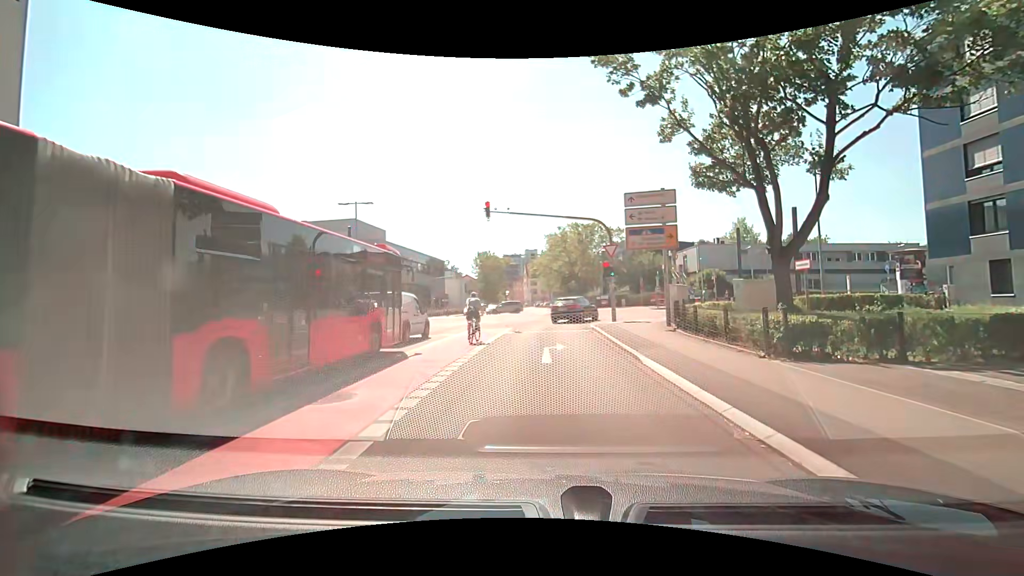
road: secondary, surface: asphalt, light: Day
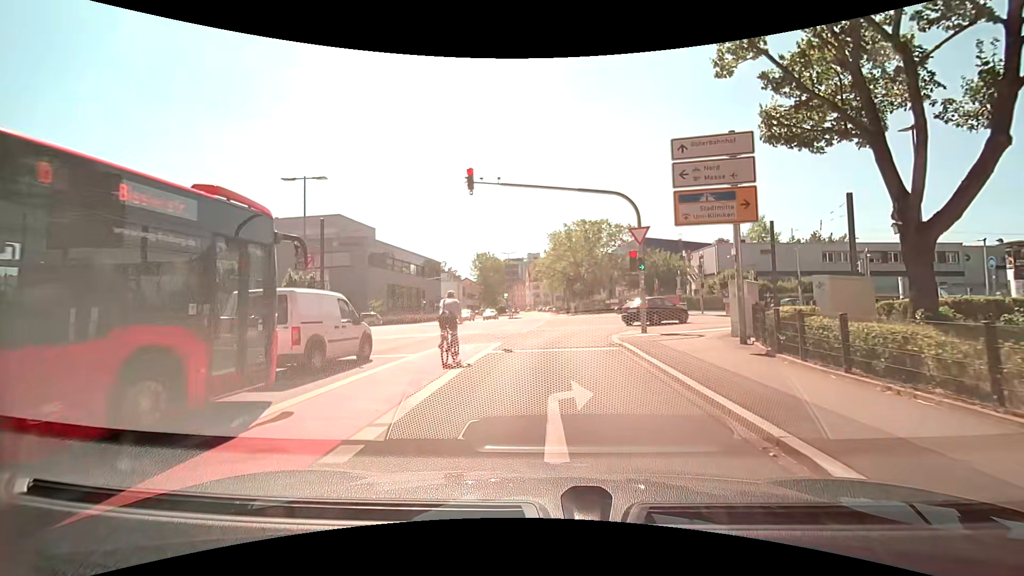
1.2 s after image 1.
(-0.1, +7.1) m; -1°
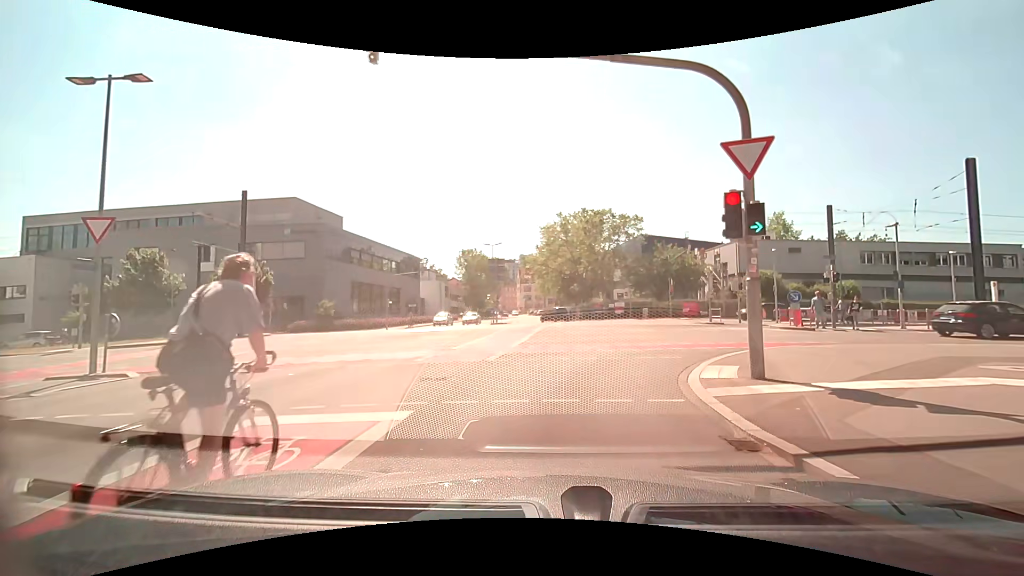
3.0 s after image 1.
(+0.1, +10.6) m; +1°
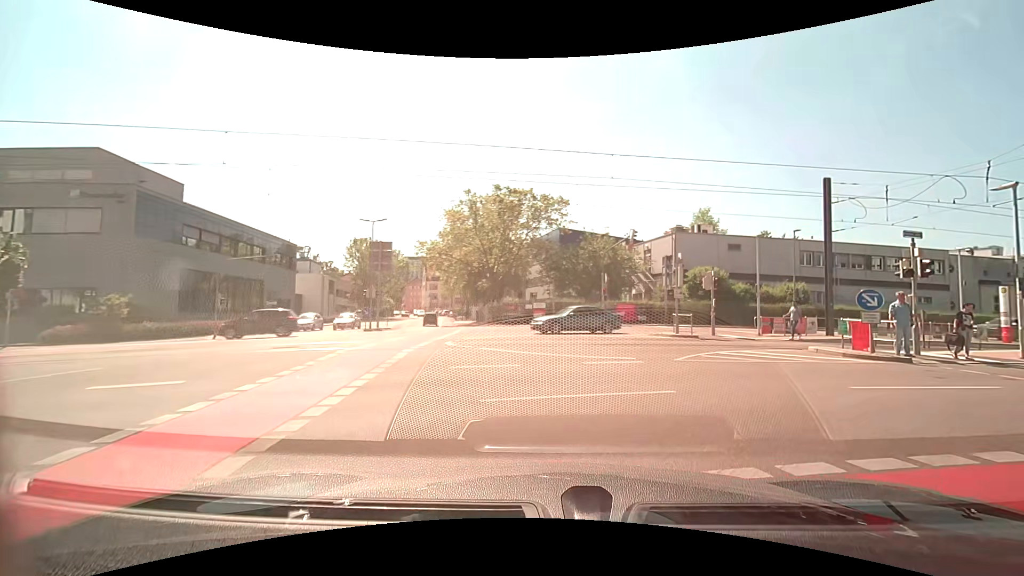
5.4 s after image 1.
(+0.5, +12.5) m; +8°
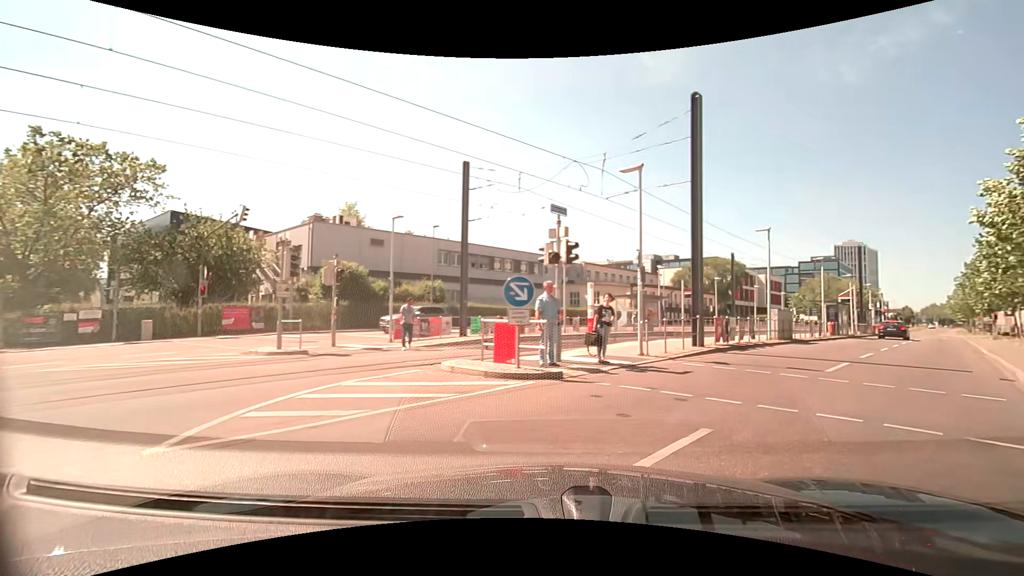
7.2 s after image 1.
(+2.3, +6.5) m; +43°
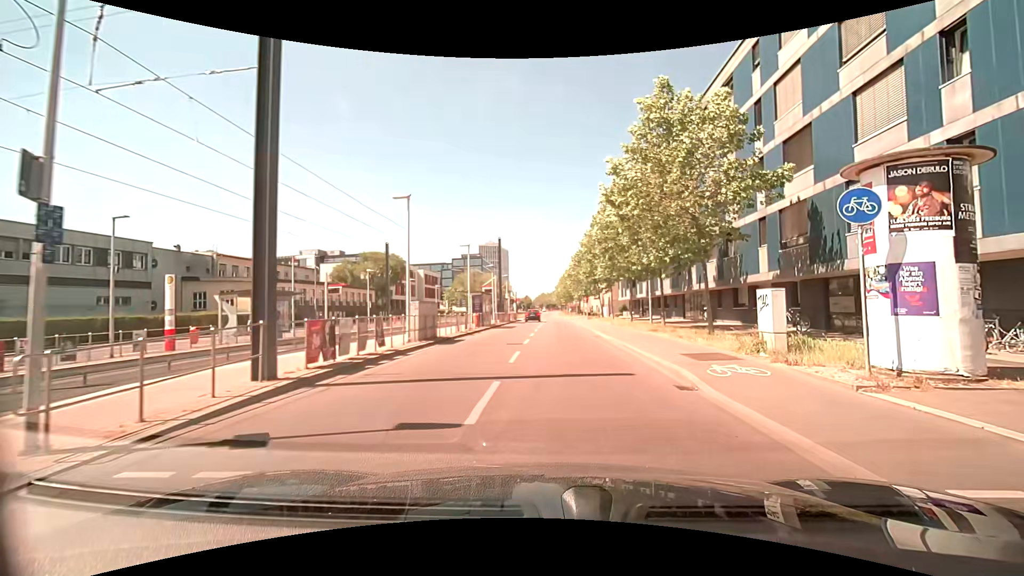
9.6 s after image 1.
(+2.5, +7.7) m; +35°
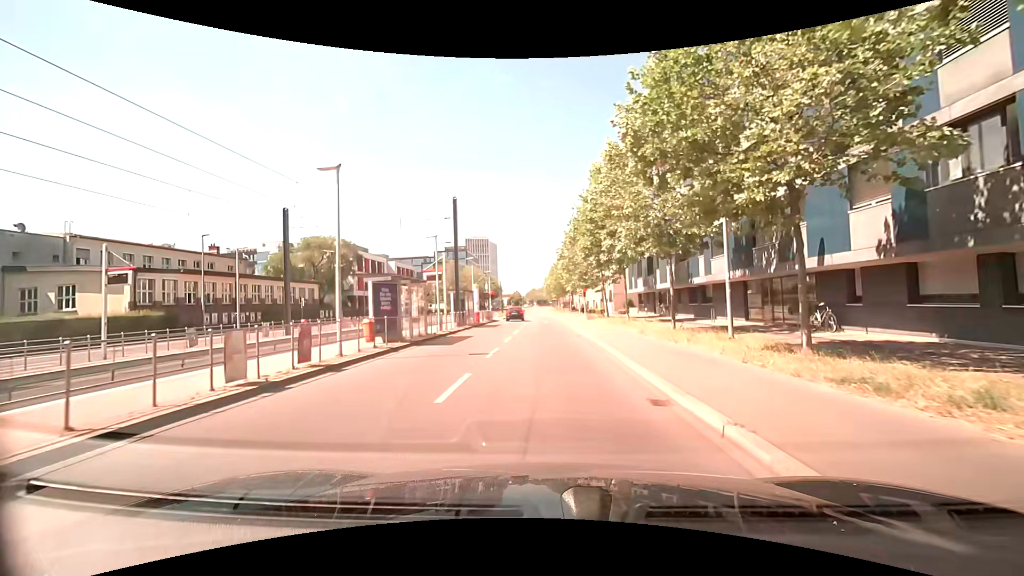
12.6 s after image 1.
(+0.4, +17.1) m; 0°
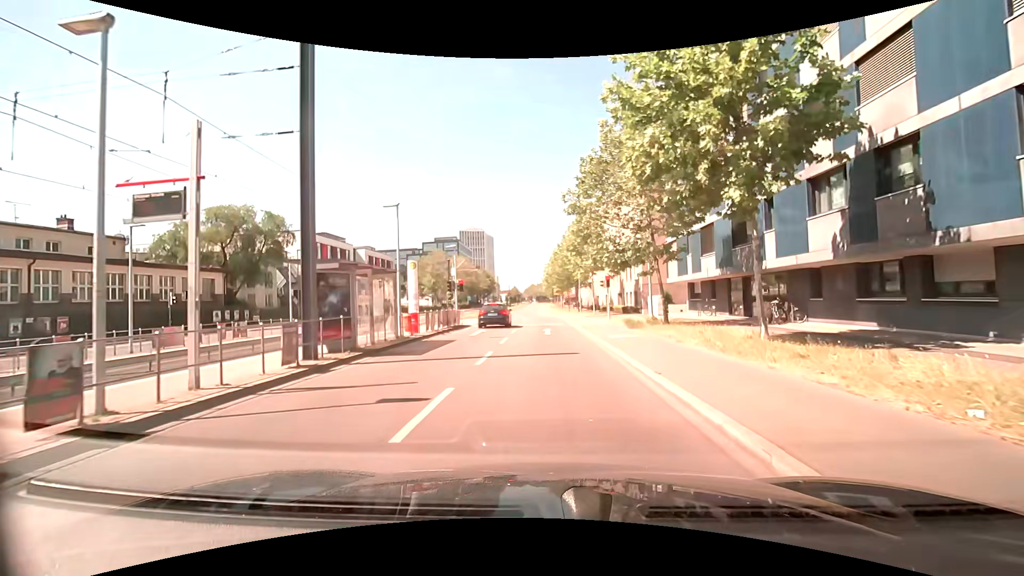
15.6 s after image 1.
(-0.1, +20.2) m; 0°
